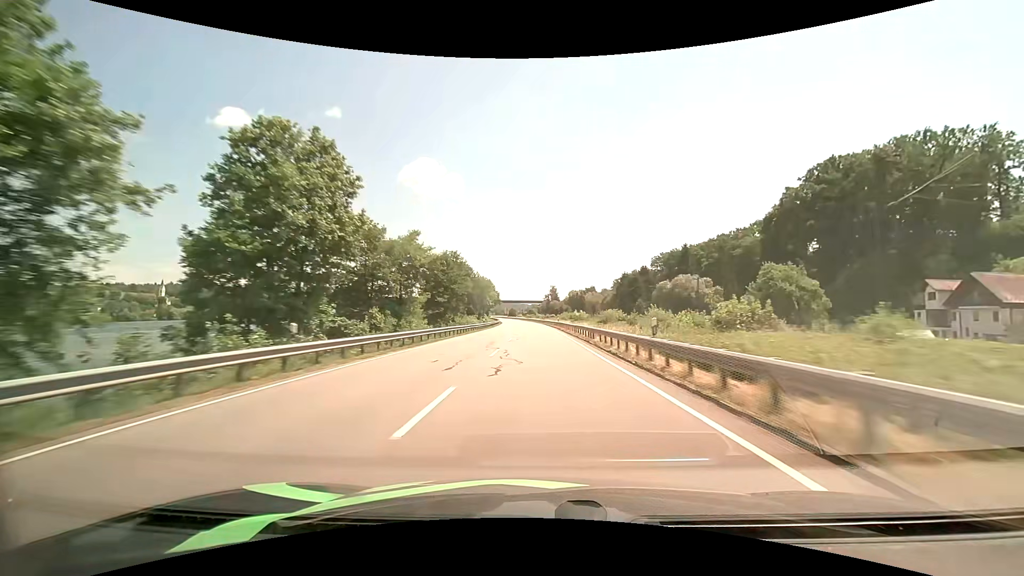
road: primary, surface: asphalt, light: Day
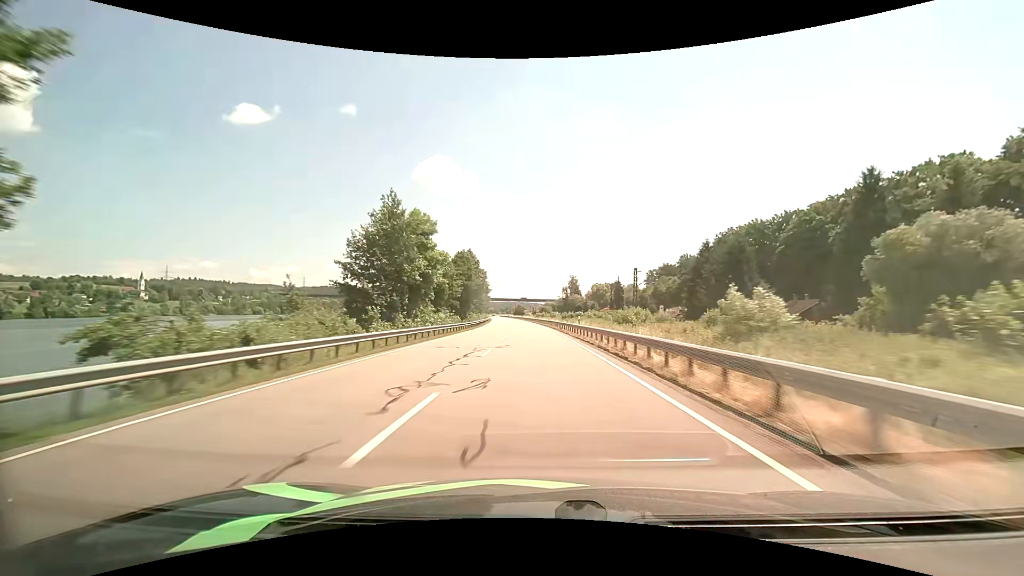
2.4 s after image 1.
(-0.6, +72.5) m; -1°
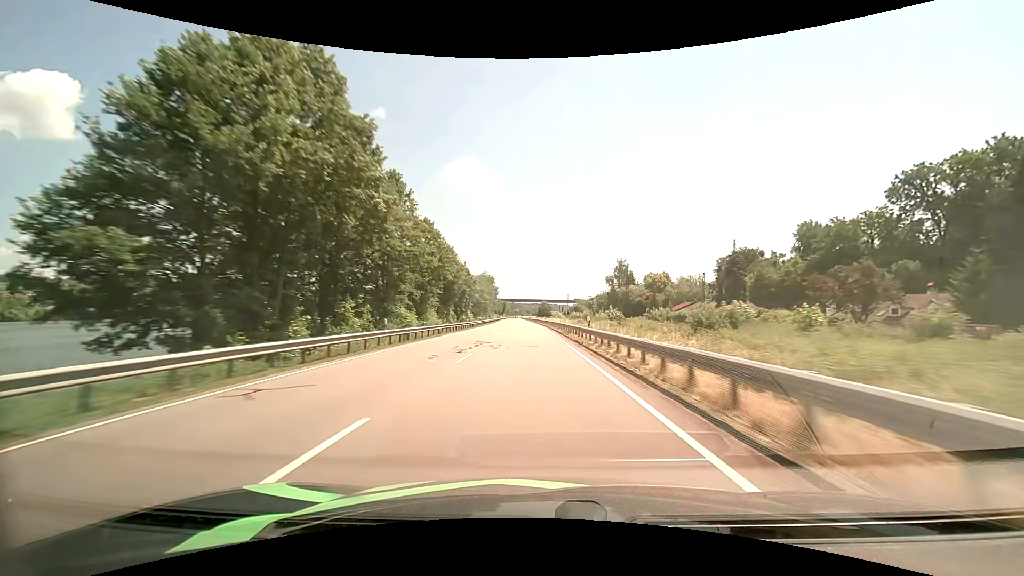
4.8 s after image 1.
(-1.6, +73.9) m; -3°
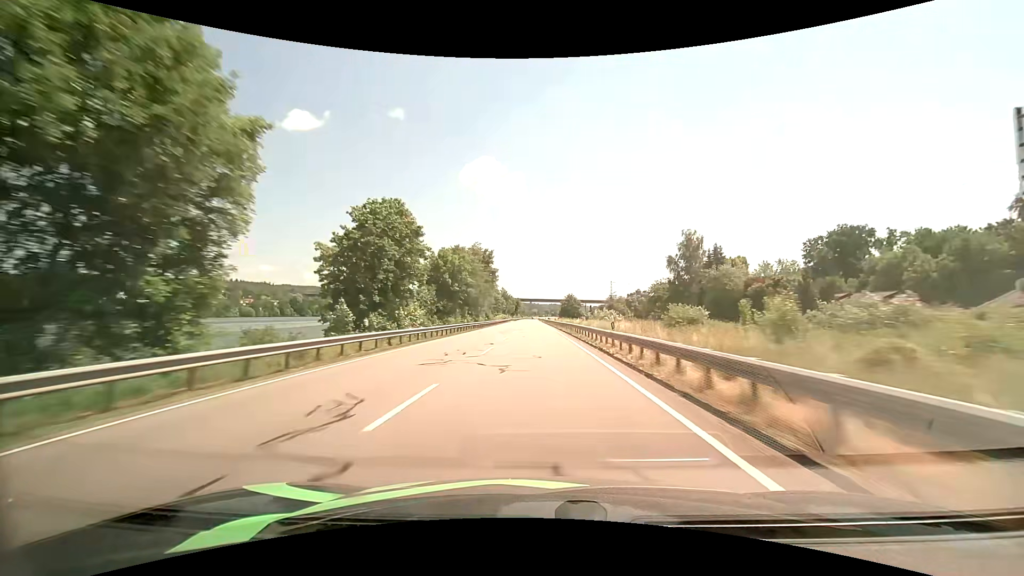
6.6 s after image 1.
(-1.4, +56.2) m; -2°
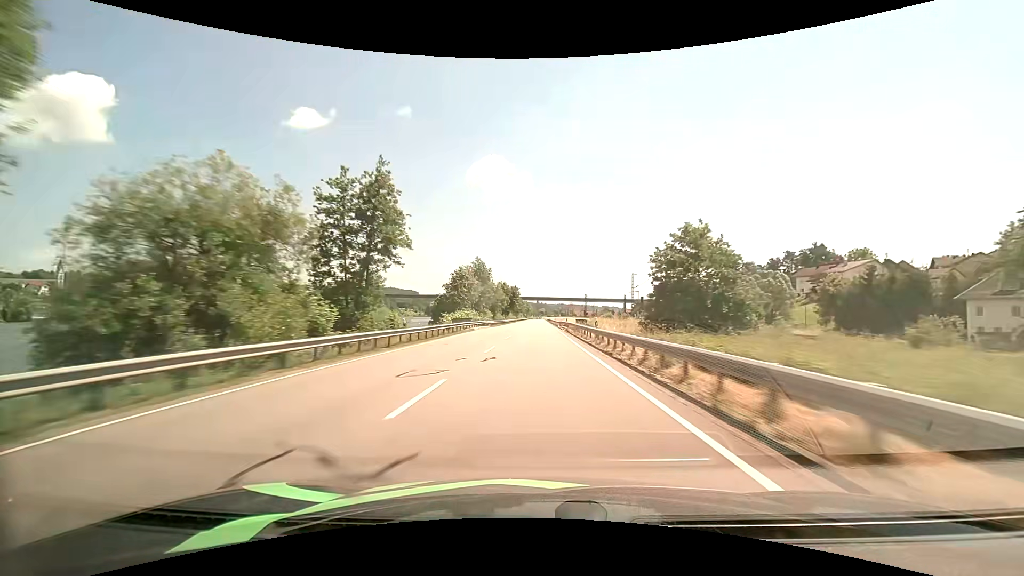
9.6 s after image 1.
(-0.9, +94.7) m; -1°
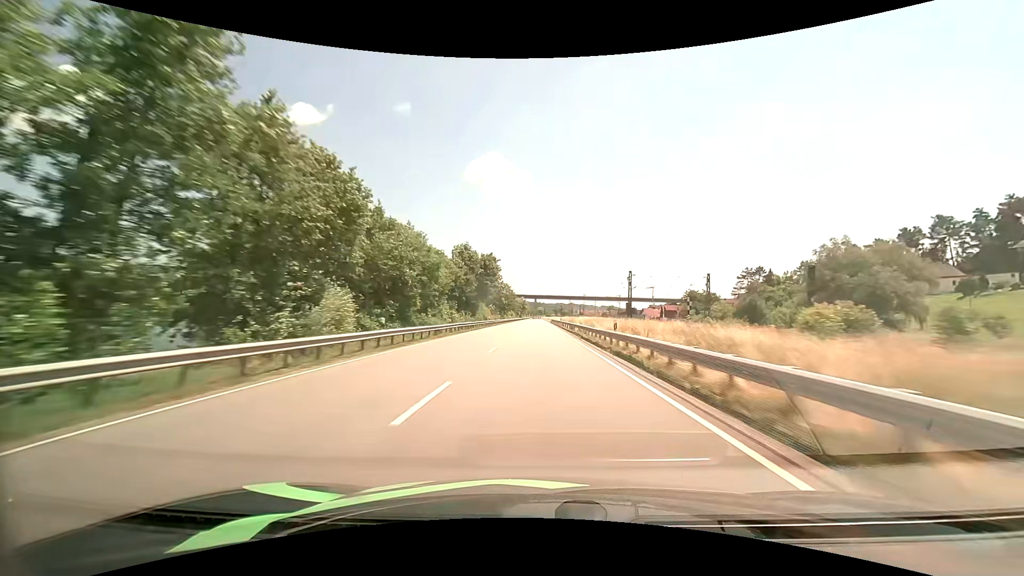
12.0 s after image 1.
(-0.3, +76.4) m; 0°
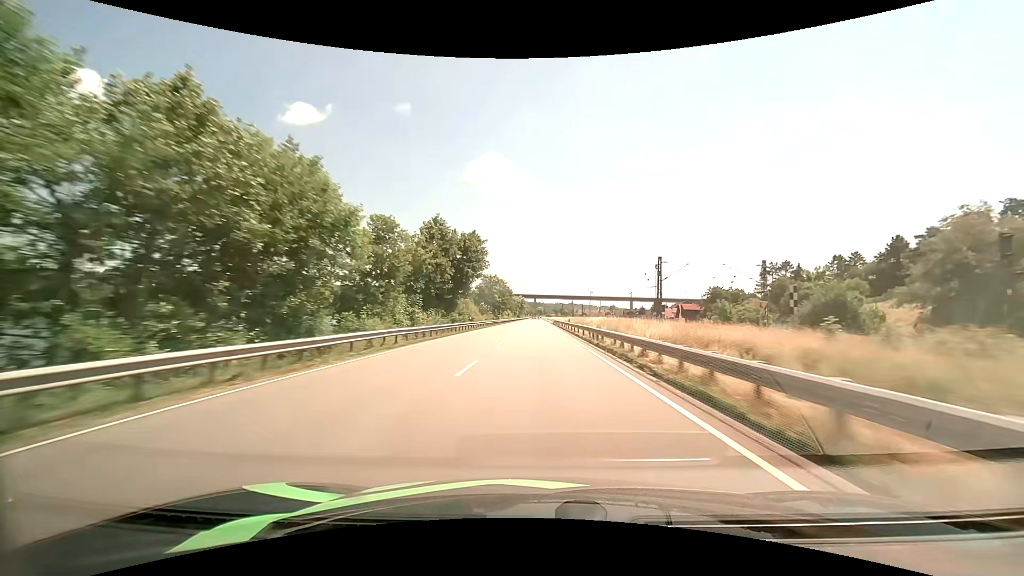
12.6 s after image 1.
(0.0, +19.2) m; 0°
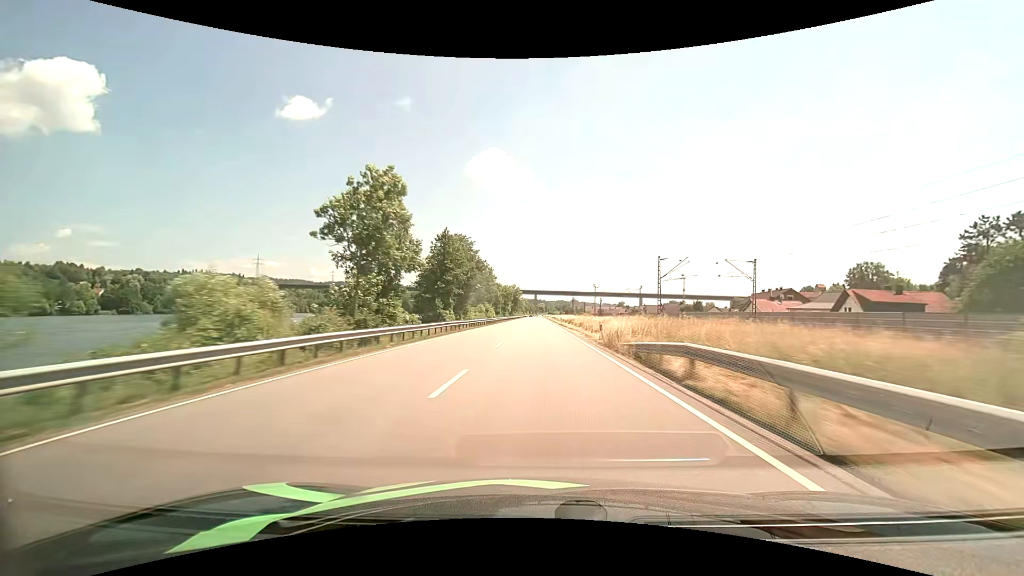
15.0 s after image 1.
(-0.2, +75.1) m; 0°
(0, +10) (0, +20) (0, +30) (0, +40) (0, +50) (0, +60) (0, +70) (0, +80) (0, +90) (0, +100) m
